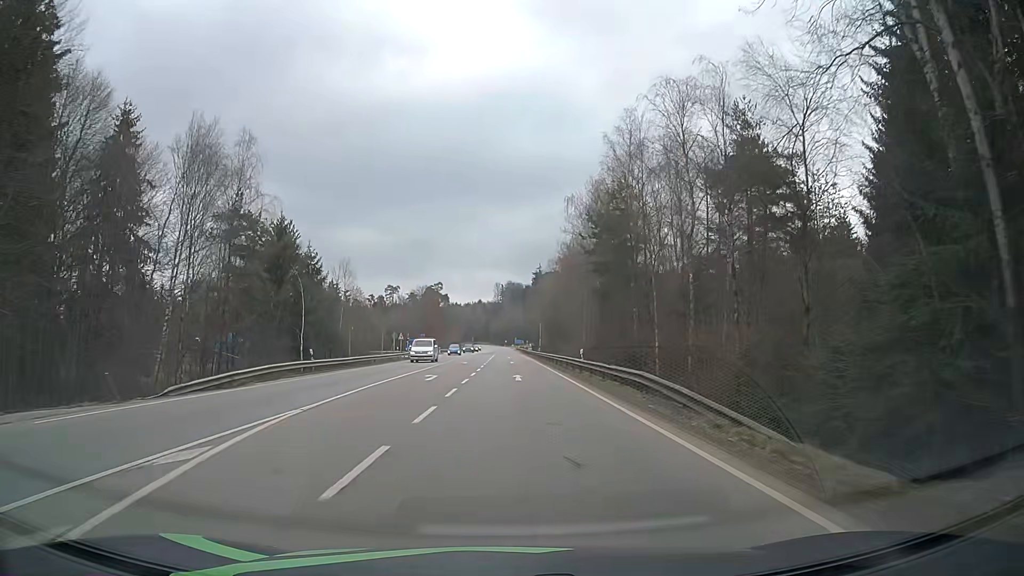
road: secondary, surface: asphalt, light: Day
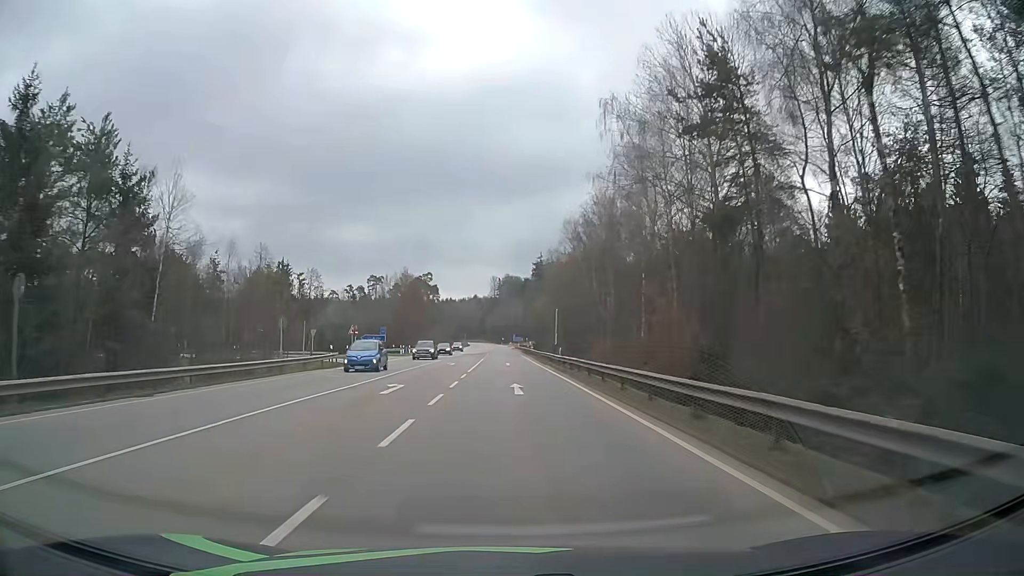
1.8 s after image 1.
(0.0, +33.2) m; 0°
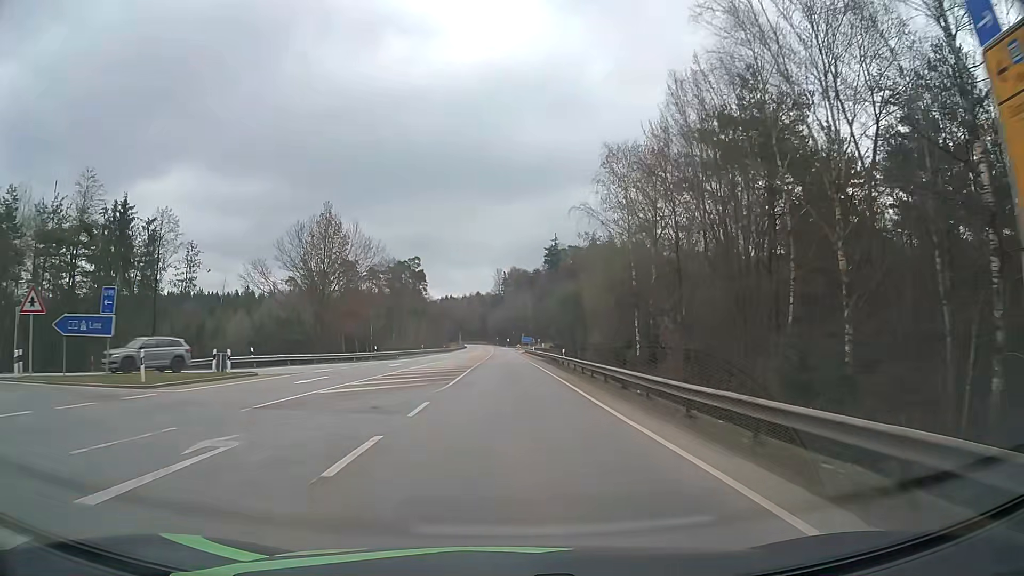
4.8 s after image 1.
(-0.3, +55.6) m; -1°
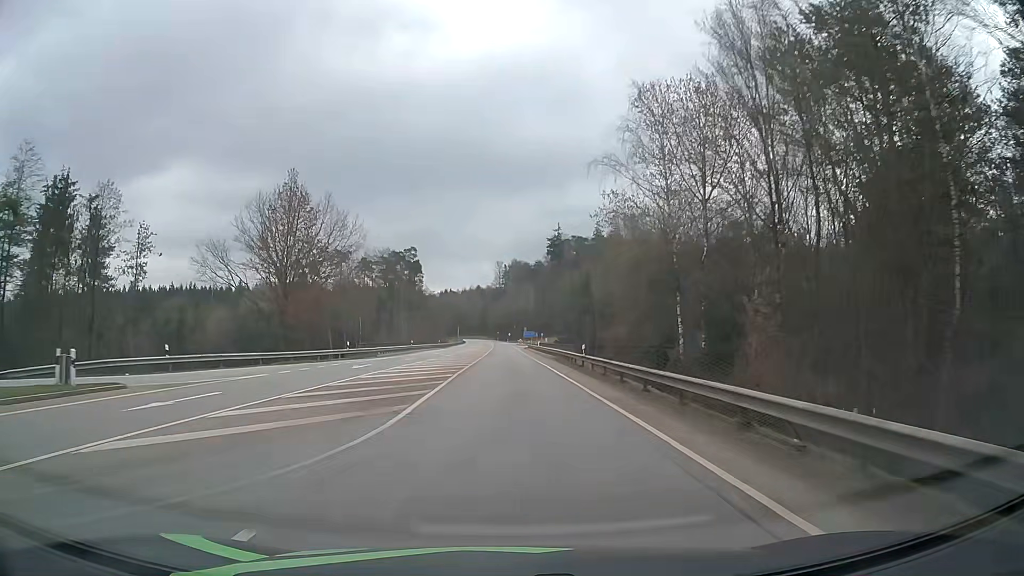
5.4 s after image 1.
(+0.1, +11.2) m; 0°
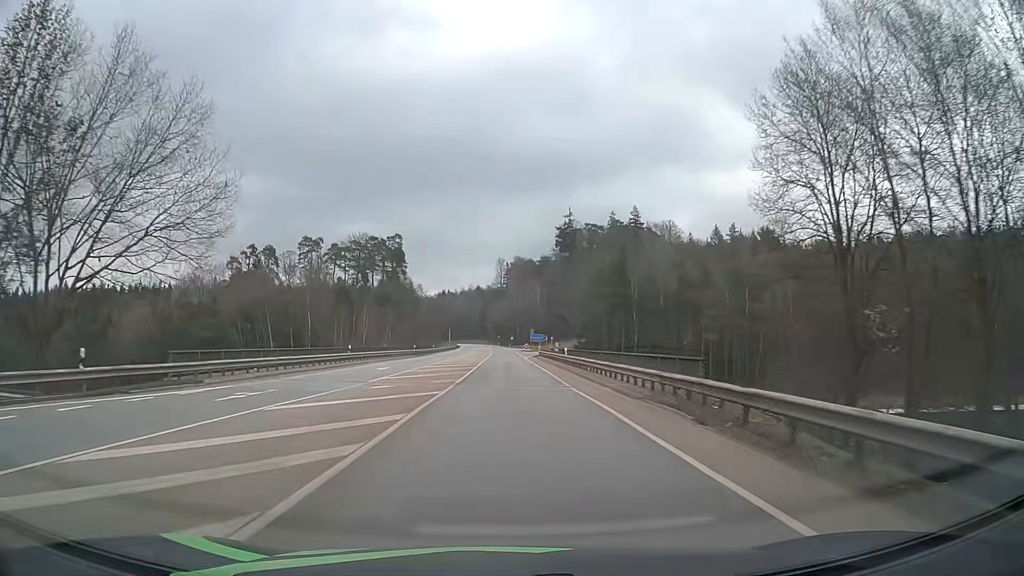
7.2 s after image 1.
(-0.1, +33.7) m; -1°
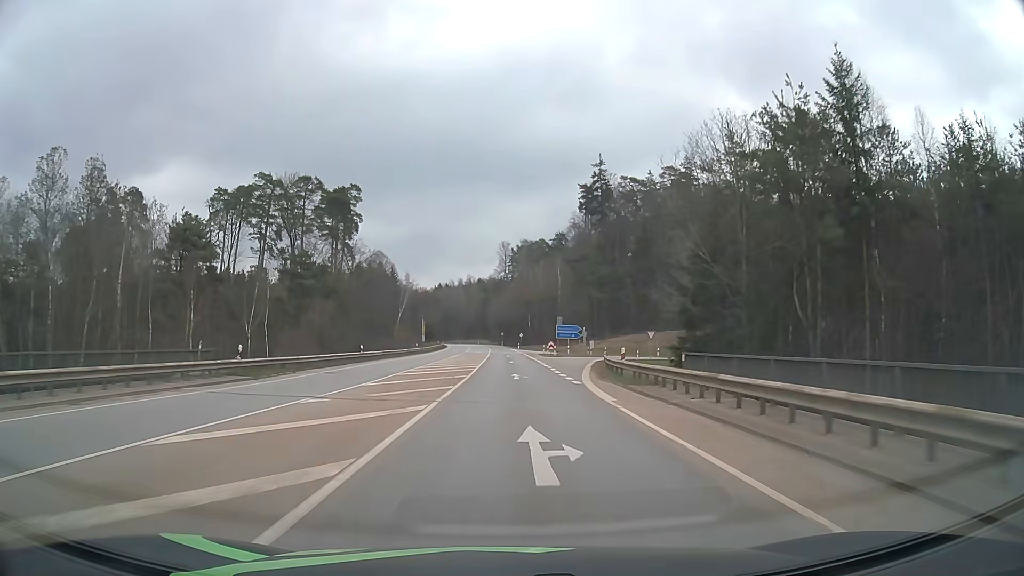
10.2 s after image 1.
(+0.1, +56.6) m; 0°
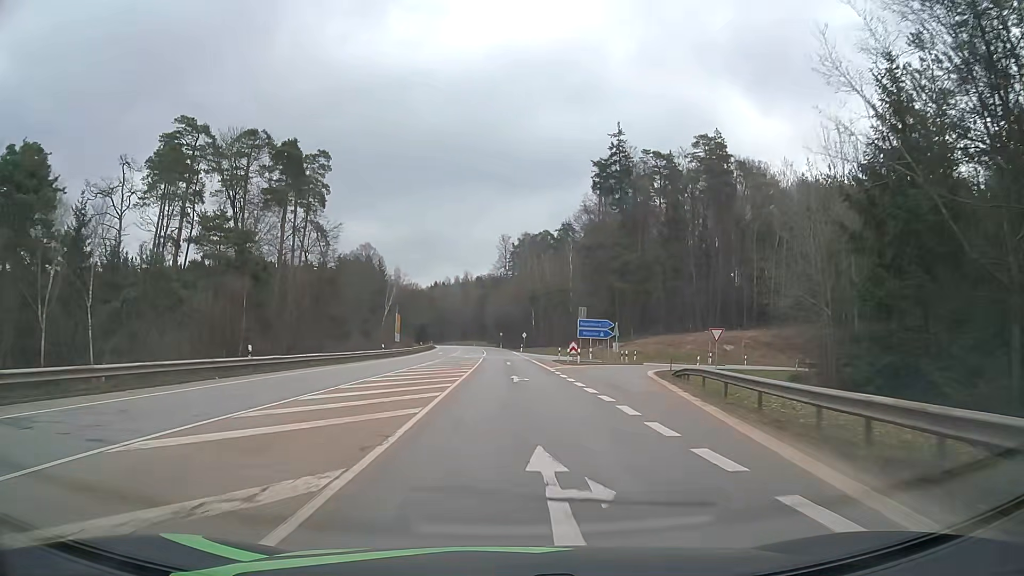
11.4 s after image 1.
(0.0, +22.7) m; 0°
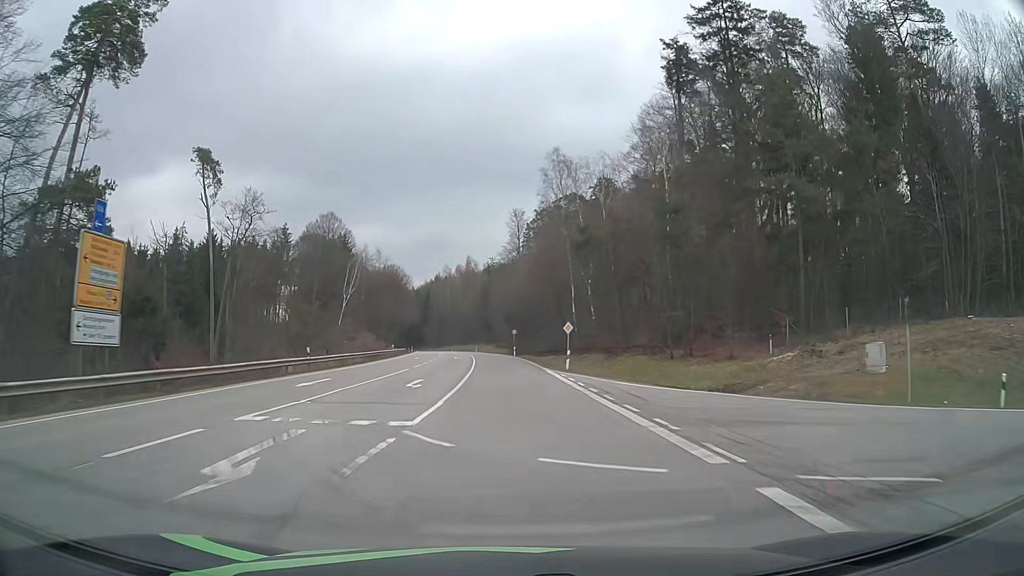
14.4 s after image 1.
(-0.2, +57.0) m; -1°
(0, +10) (0, +20) (0, +30) (0, +40) (-1, +50) (-1, +60) (-2, +70) (-3, +80) (-3, +90) (-5, +100) m
